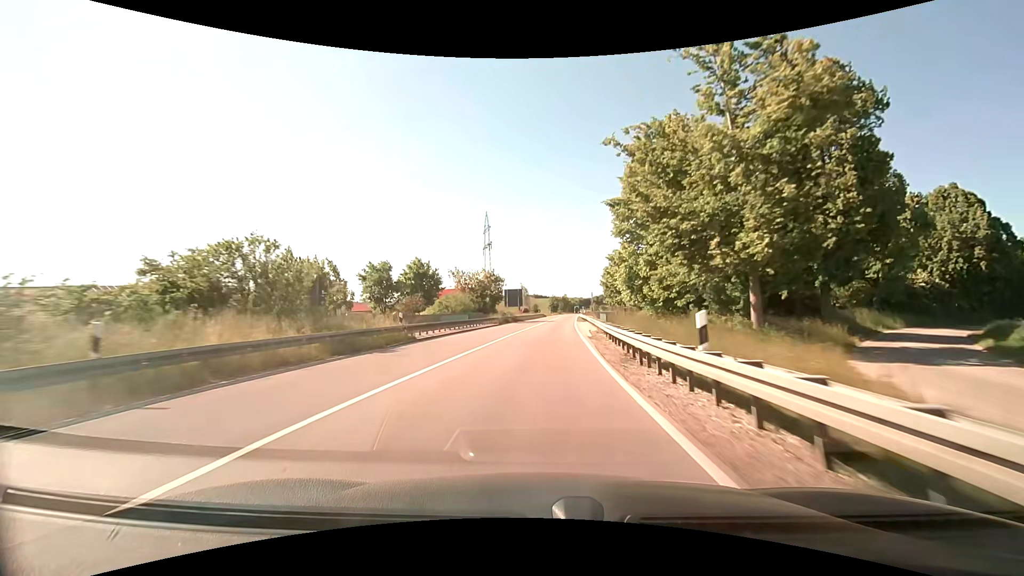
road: primary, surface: asphalt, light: Day
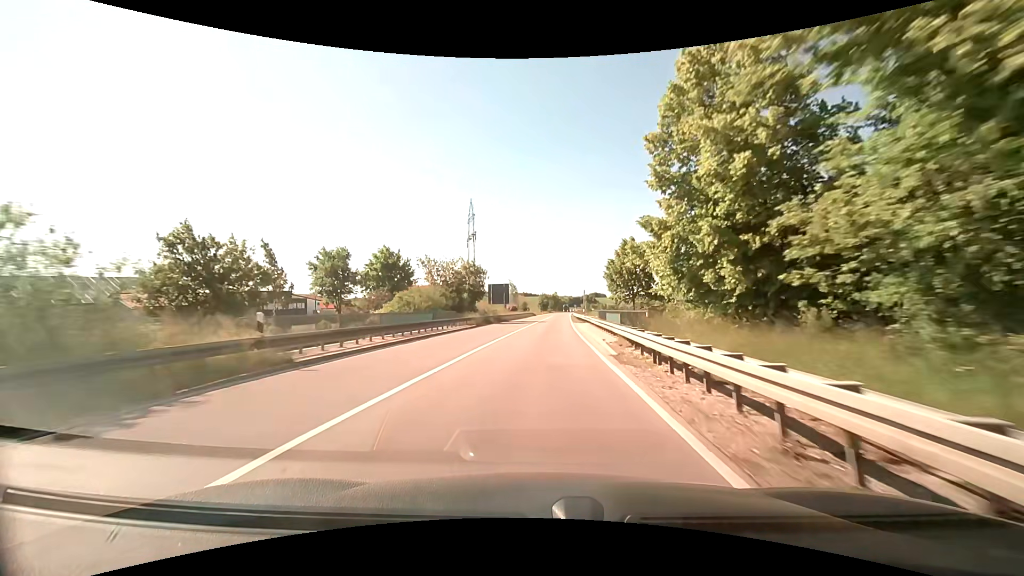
(0.0, +11.1) m; 0°
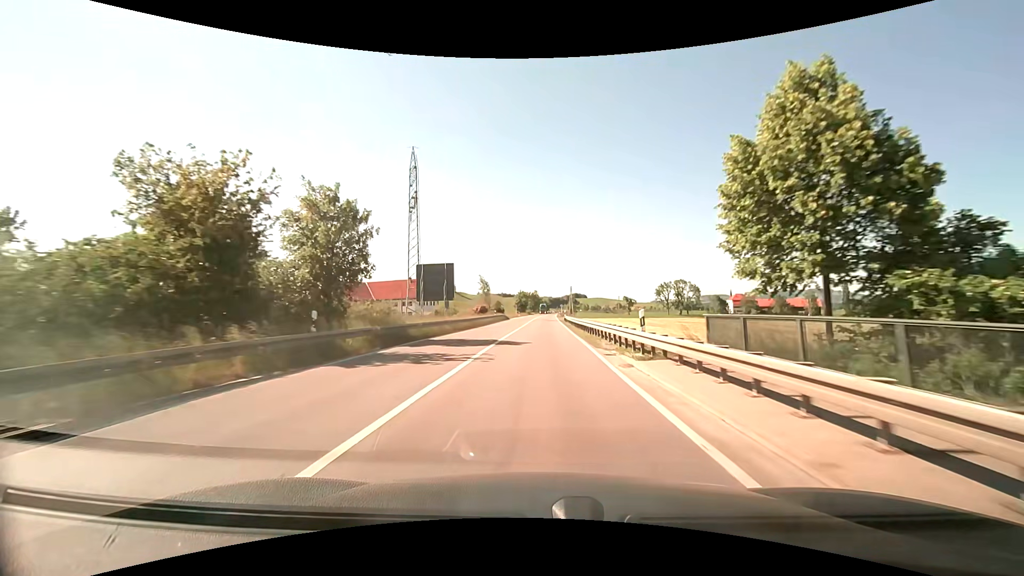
(+0.7, +33.3) m; +2°
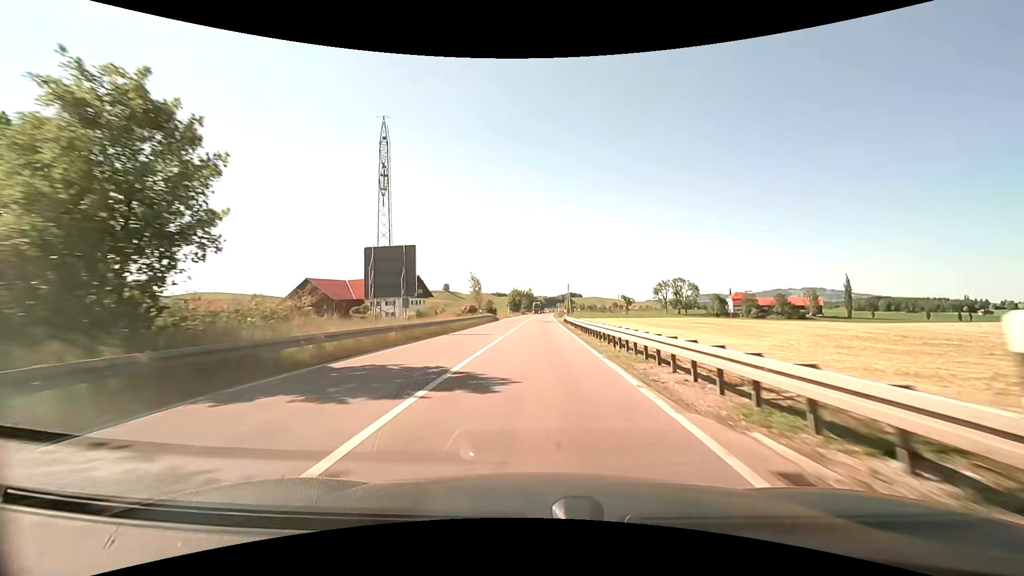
(0.0, +11.1) m; +1°
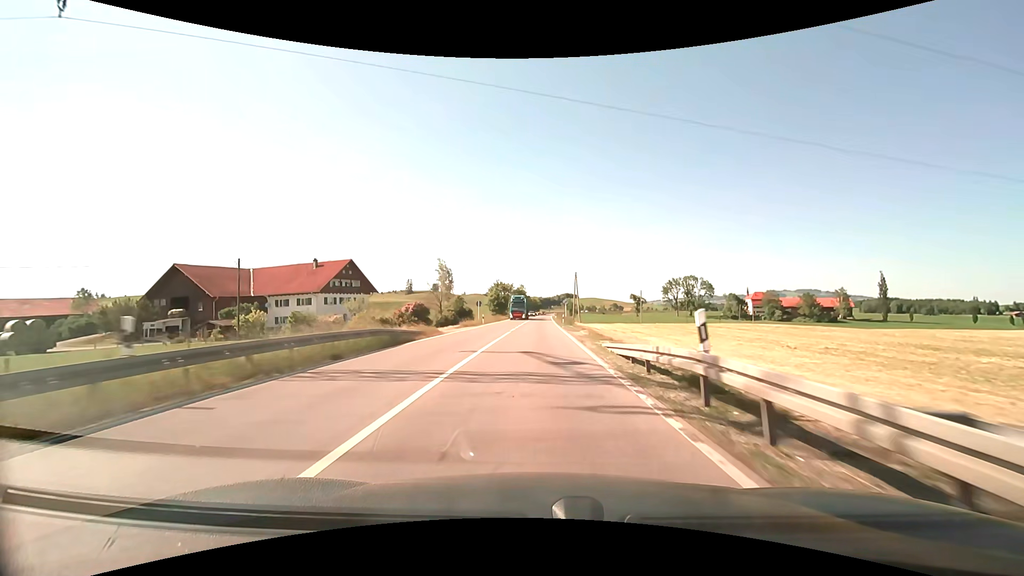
(+0.7, +43.9) m; +1°
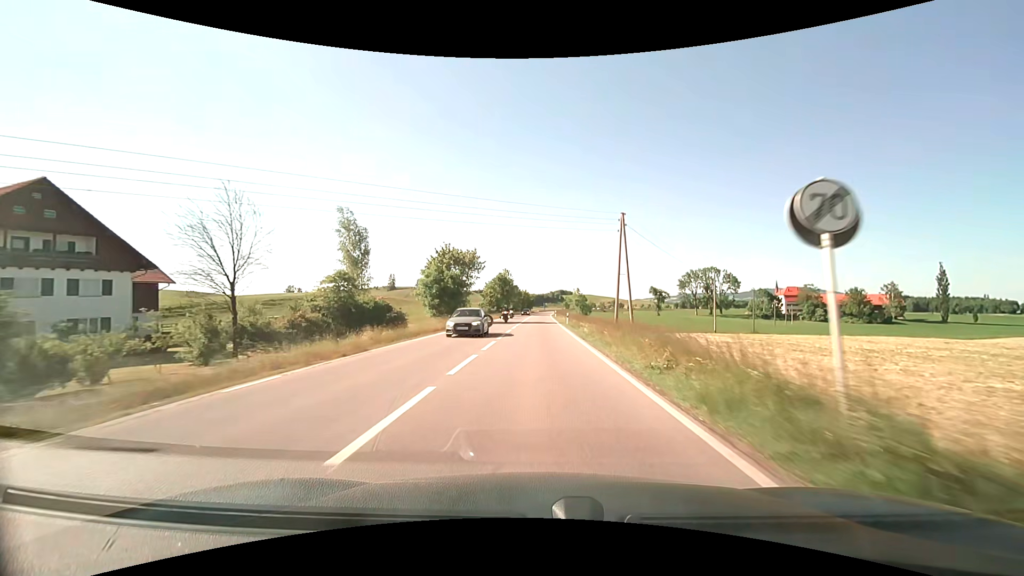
(-0.1, +54.1) m; +1°
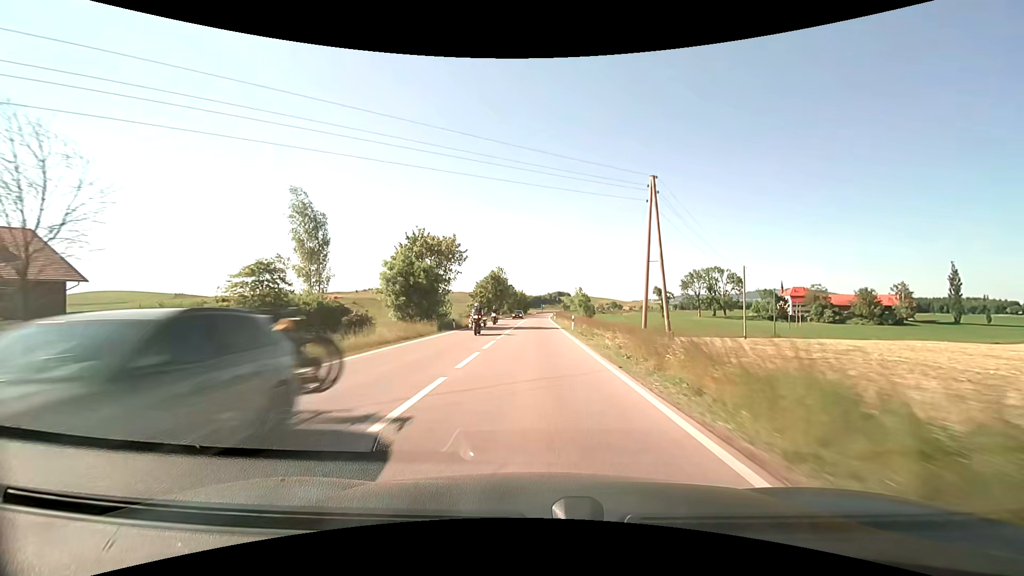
(+0.1, +10.7) m; 0°
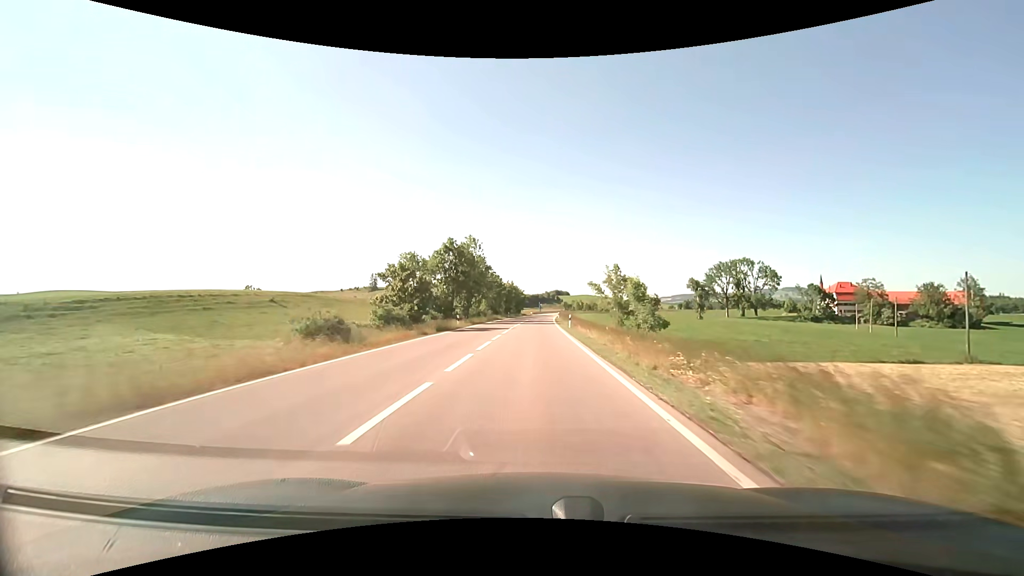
(0.0, +43.0) m; 0°
(0, +10) (0, +20) (0, +30) (0, +40) (0, +50) (0, +60) (0, +70) (0, +80) (+1, +90) (+1, +100) m
